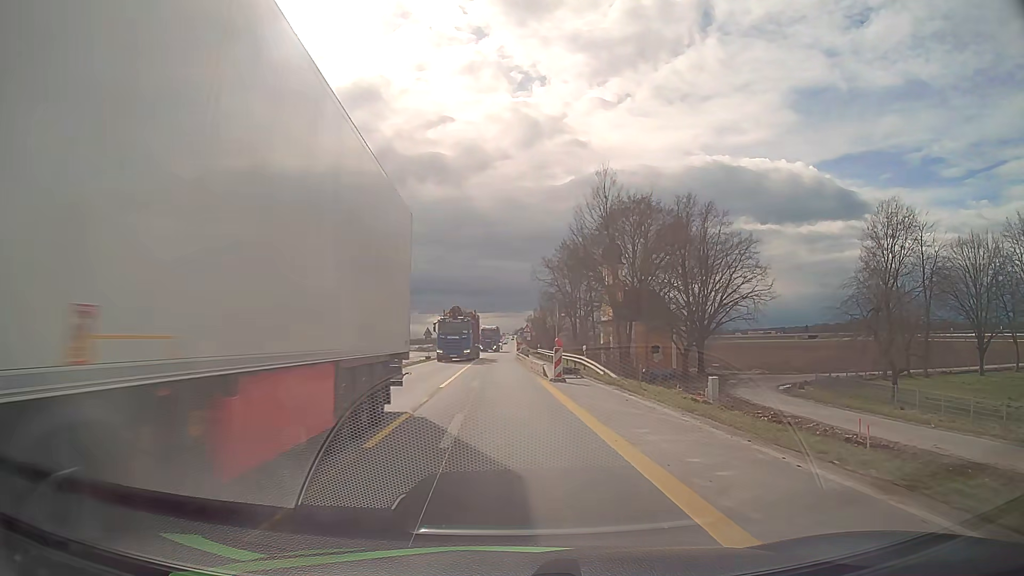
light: Day
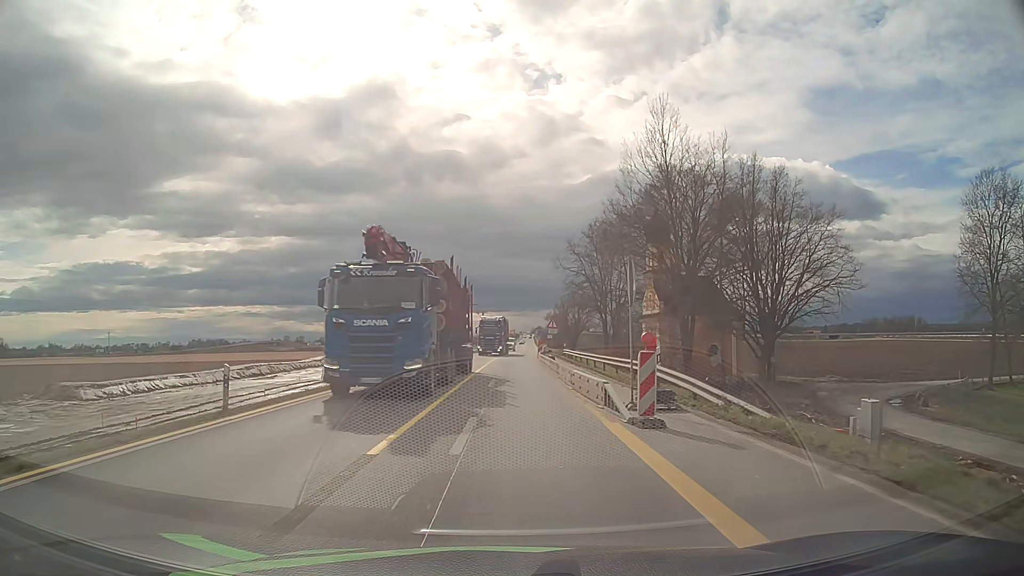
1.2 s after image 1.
(-0.1, +12.8) m; -1°
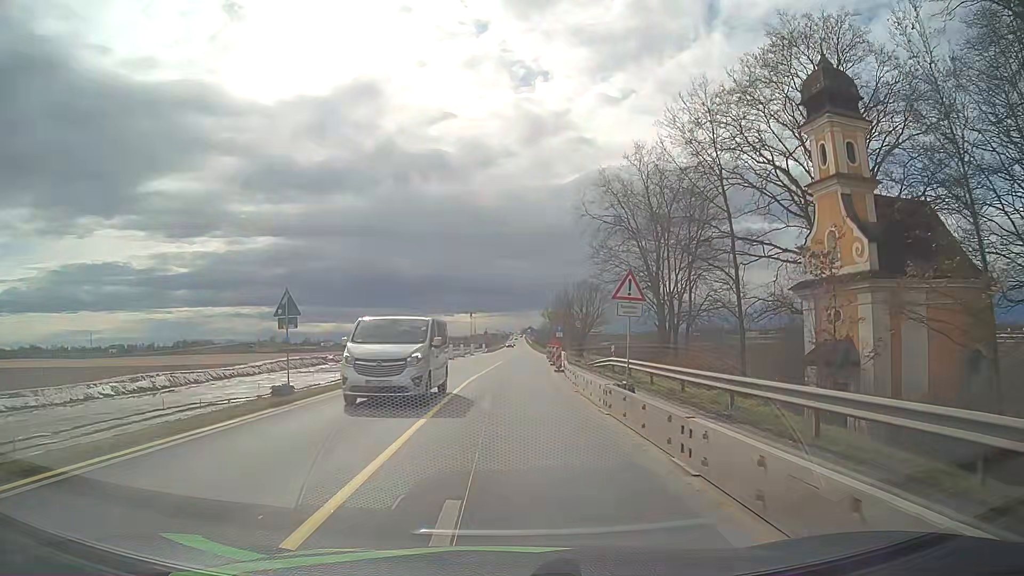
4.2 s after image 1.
(0.0, +30.5) m; +1°
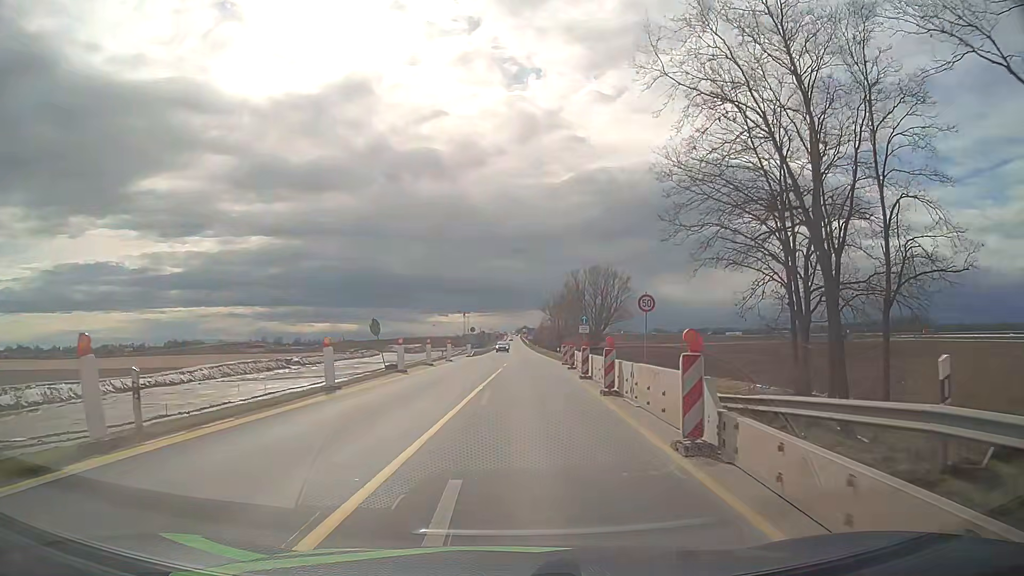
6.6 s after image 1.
(+0.1, +23.4) m; +1°
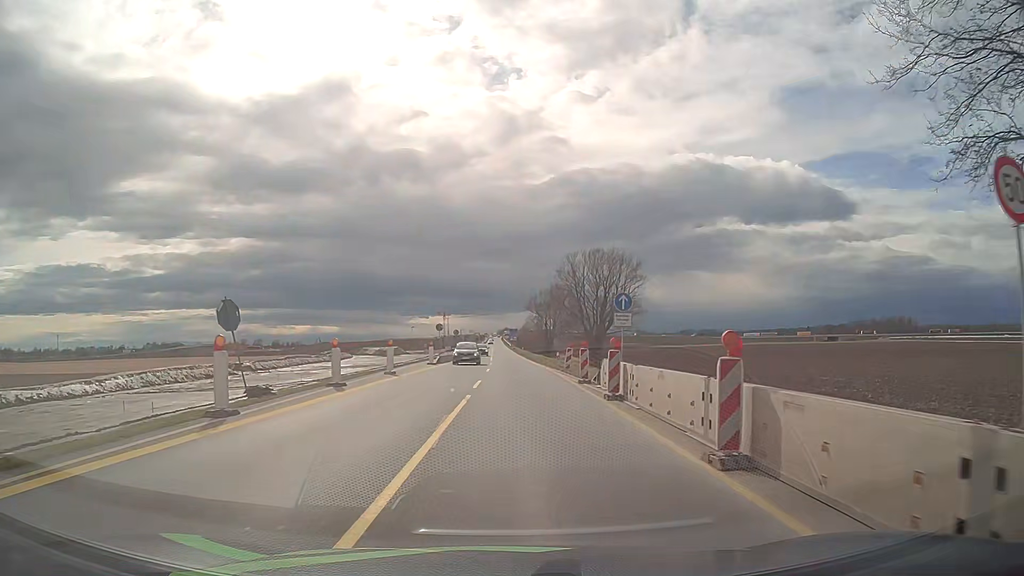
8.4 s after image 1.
(+0.2, +18.2) m; +1°
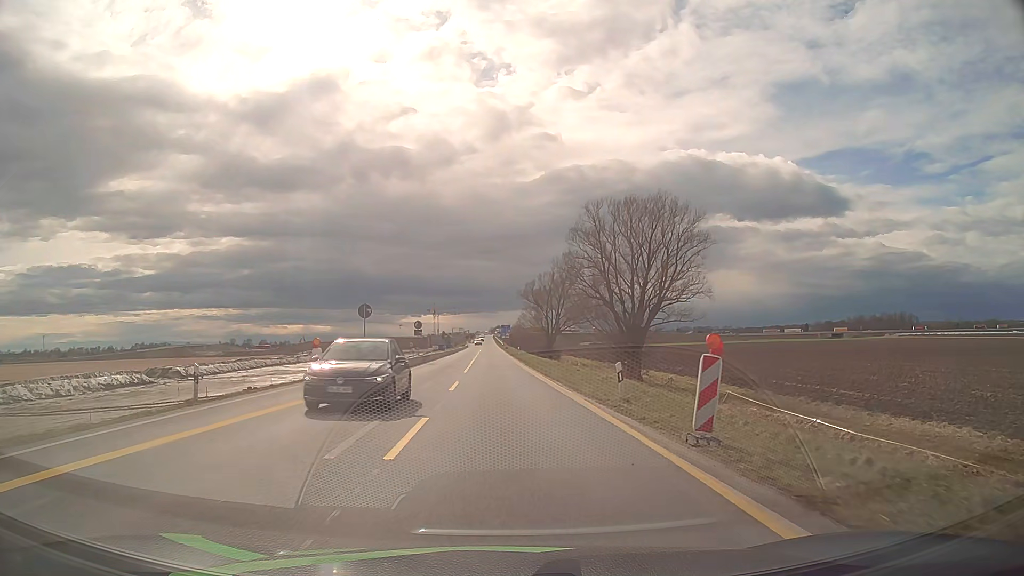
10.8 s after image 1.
(+0.4, +25.4) m; +1°
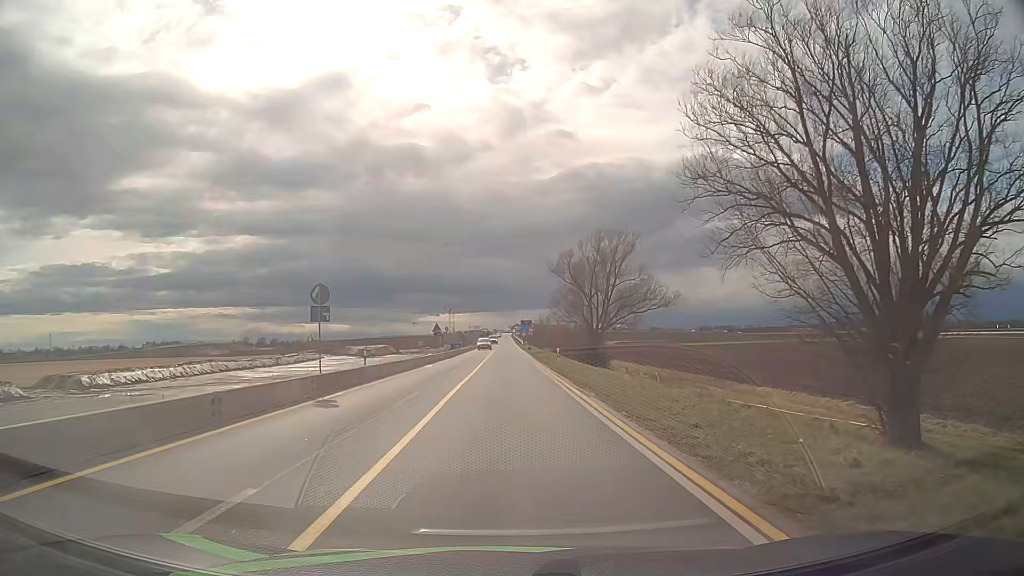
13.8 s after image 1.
(-0.5, +30.0) m; -2°
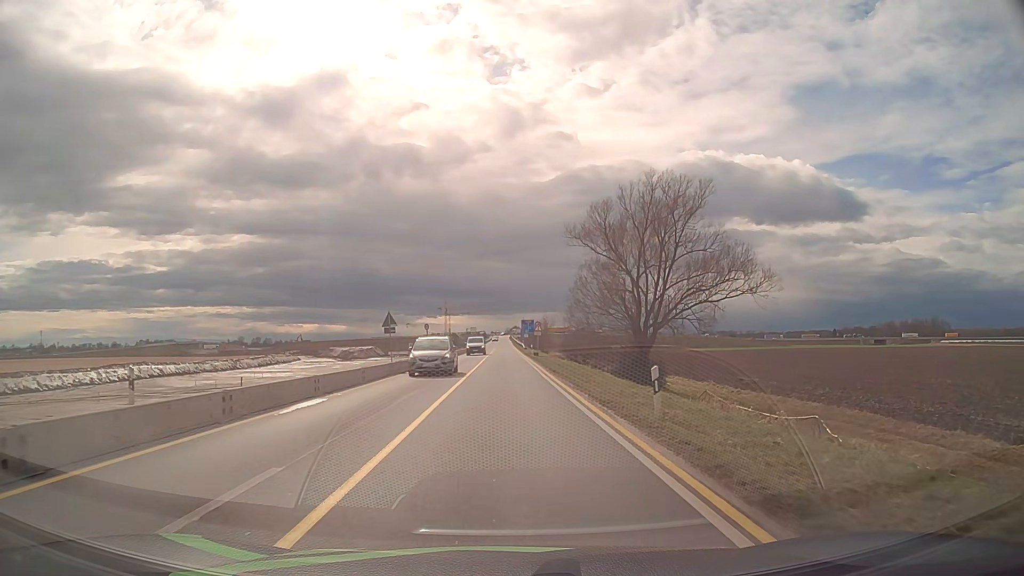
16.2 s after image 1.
(0.0, +23.3) m; 0°
(0, +10) (0, +20) (0, +30) (0, +40) (0, +50) (0, +60) (0, +70) (0, +80) (0, +90) (0, +100) m
